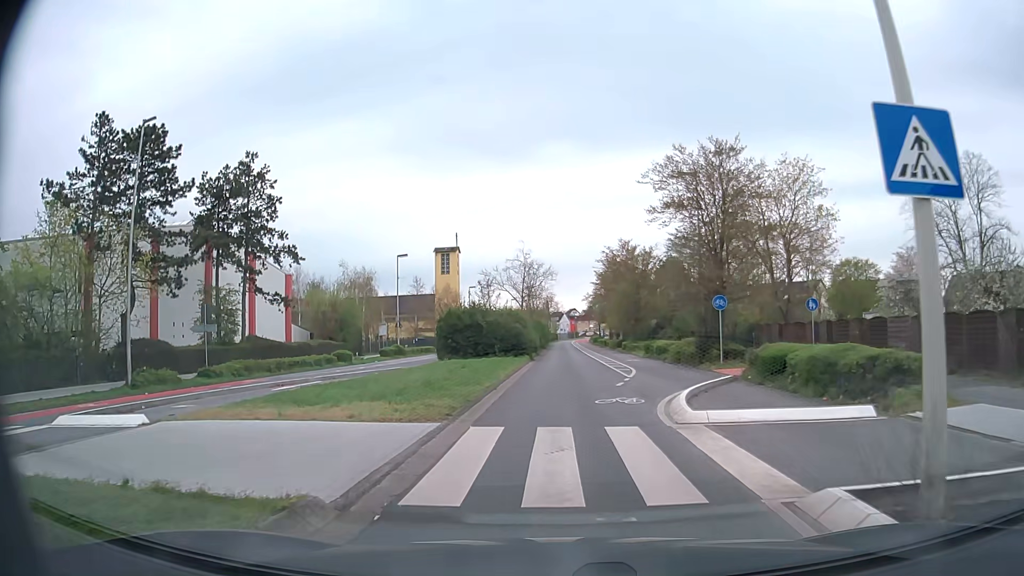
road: secondary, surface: asphalt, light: Day
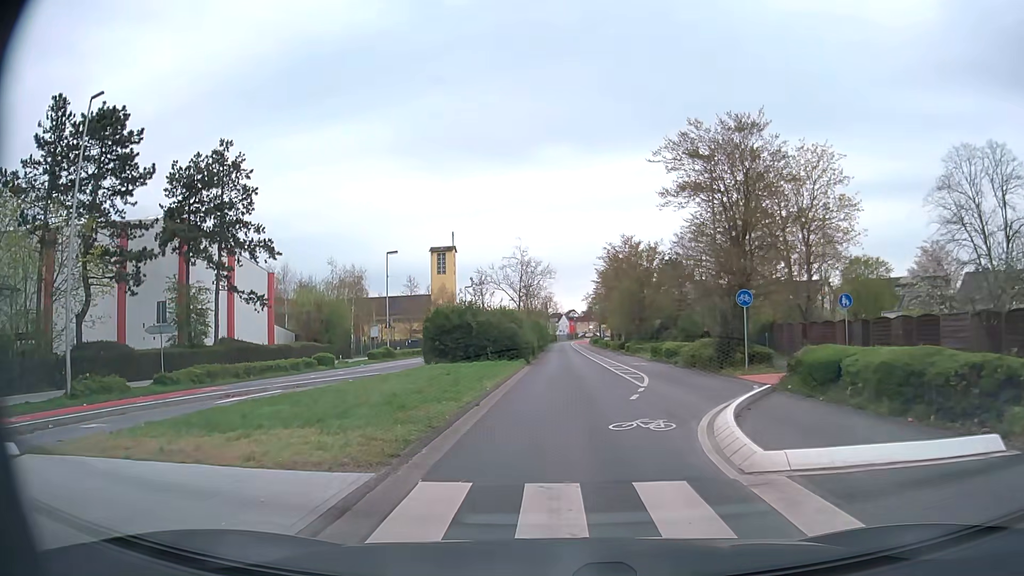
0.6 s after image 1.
(0.0, +4.0) m; 0°
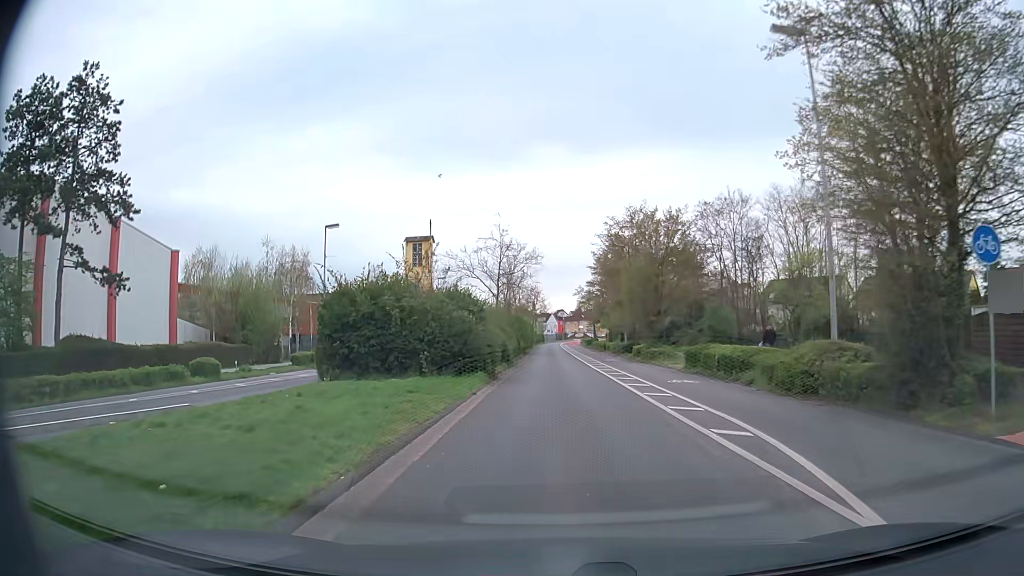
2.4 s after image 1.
(+0.1, +15.6) m; +1°
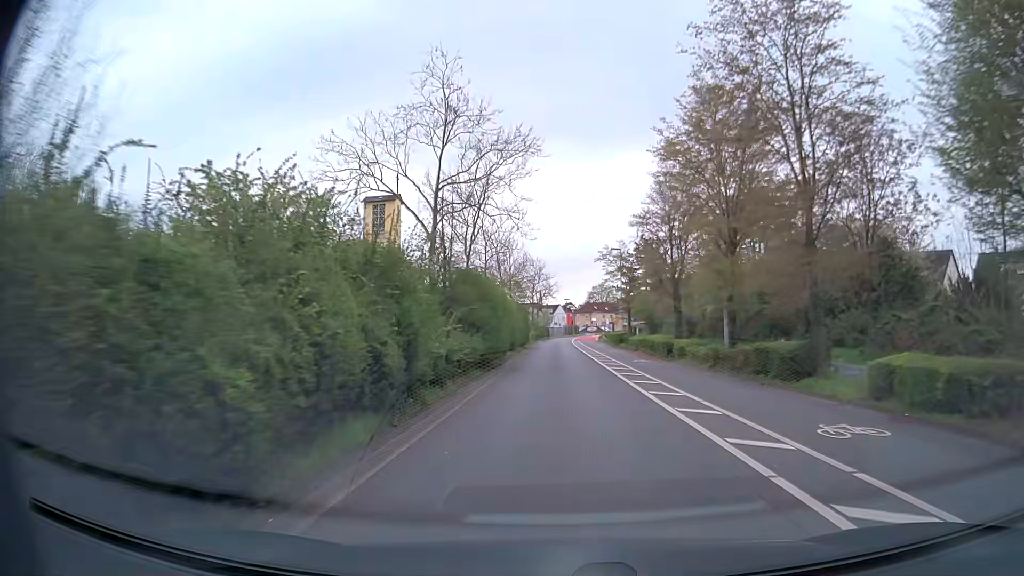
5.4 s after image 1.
(-0.2, +37.1) m; -1°
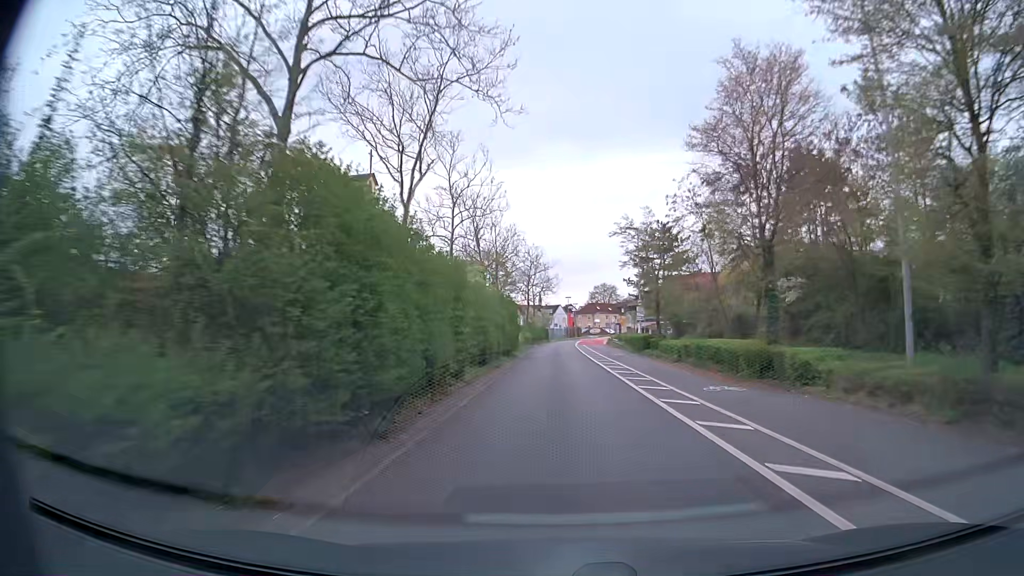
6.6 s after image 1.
(-0.1, +15.9) m; 0°
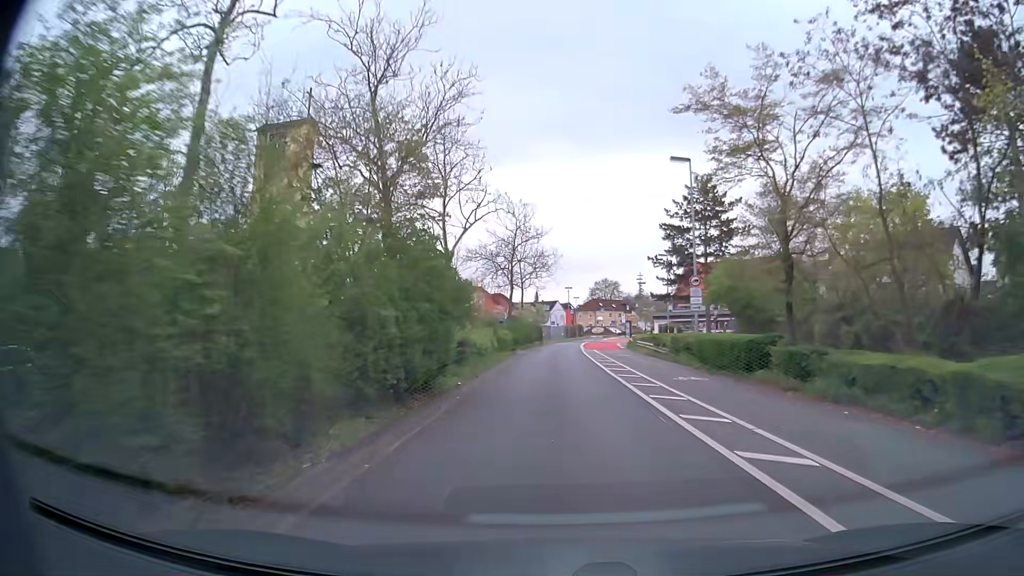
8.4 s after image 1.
(0.0, +23.9) m; 0°
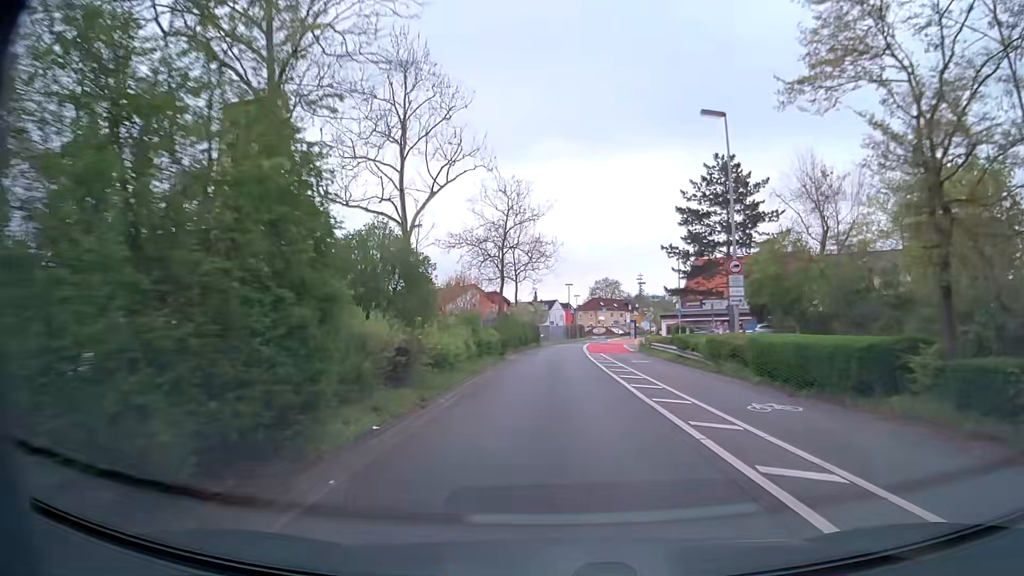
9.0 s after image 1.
(0.0, +7.8) m; 0°
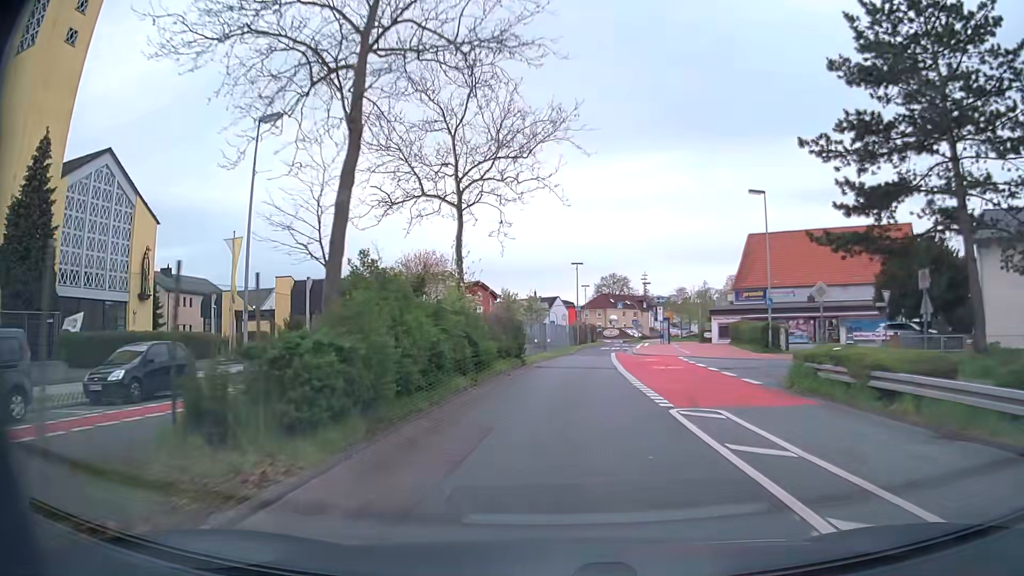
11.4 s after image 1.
(0.0, +30.2) m; 0°
(0, +10) (0, +20) (+1, +30) (+2, +40) (+3, +50) (+5, +60) (+6, +70) (+8, +80) (+7, +90) (+8, +99) m
